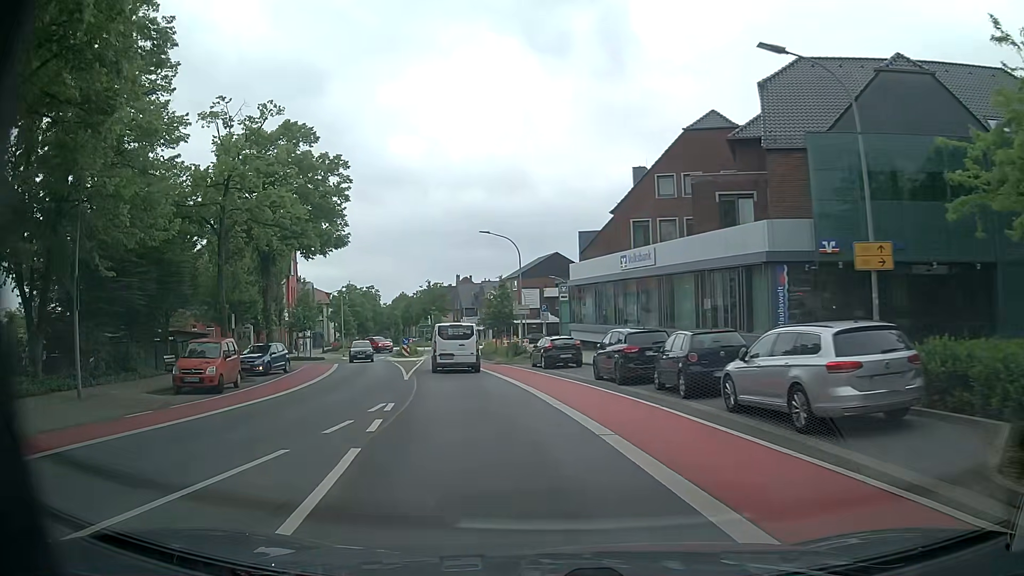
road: unclassified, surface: asphalt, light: Day
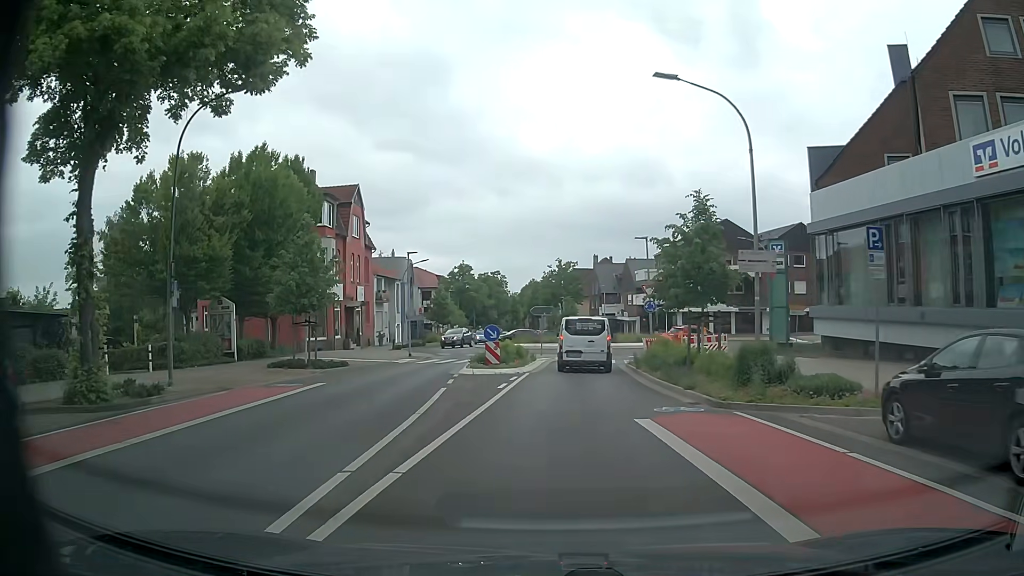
(-3.1, +24.4) m; -12°
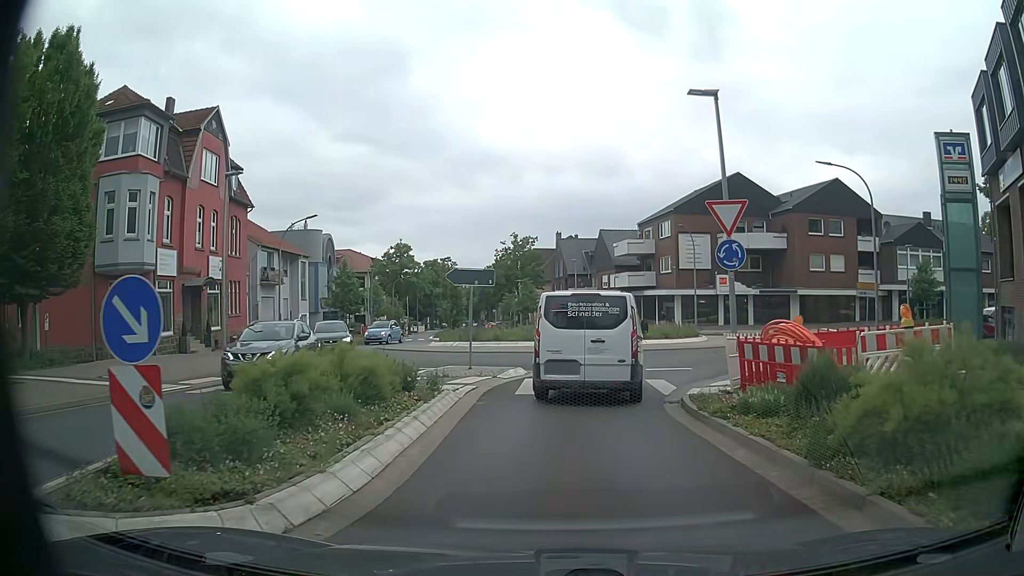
(+0.4, +19.4) m; +4°
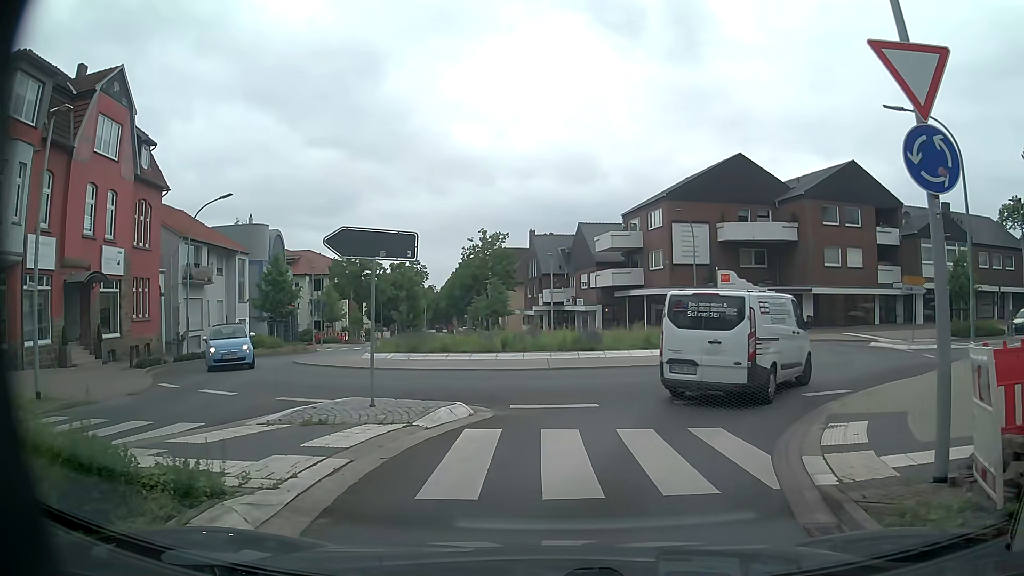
(-0.1, +7.9) m; +1°
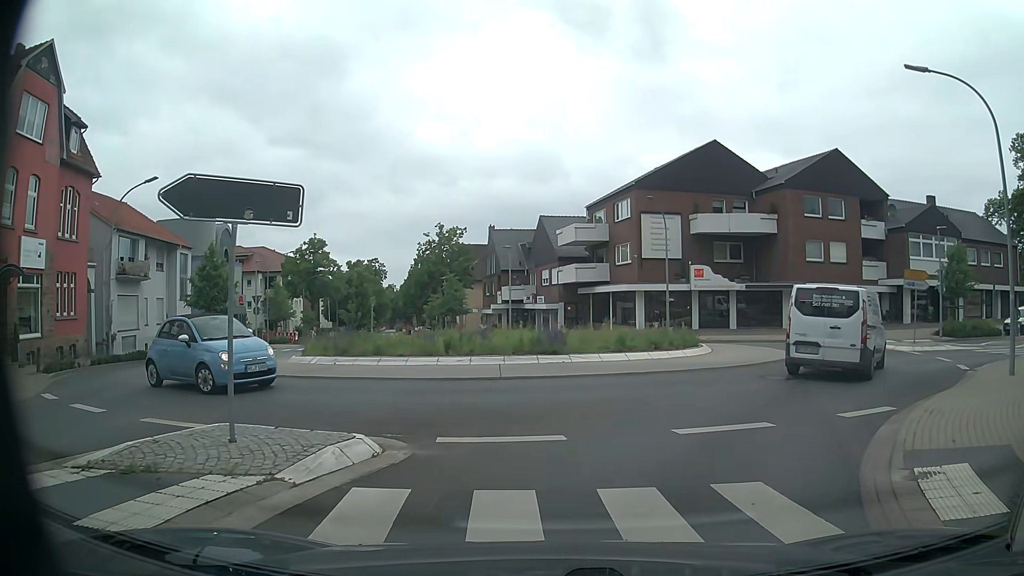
(+0.1, +3.6) m; +3°
